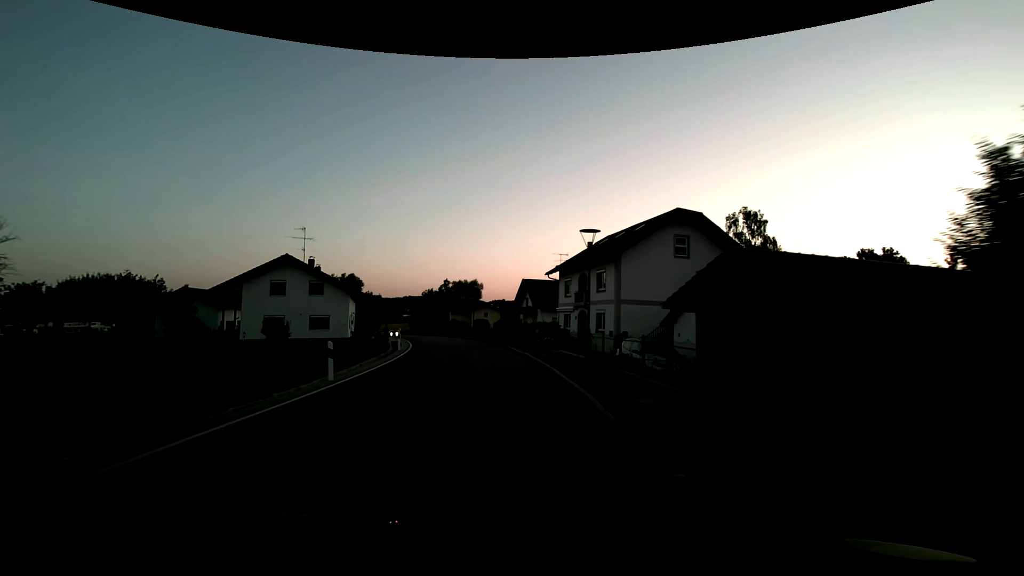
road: secondary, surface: asphalt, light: Dusk
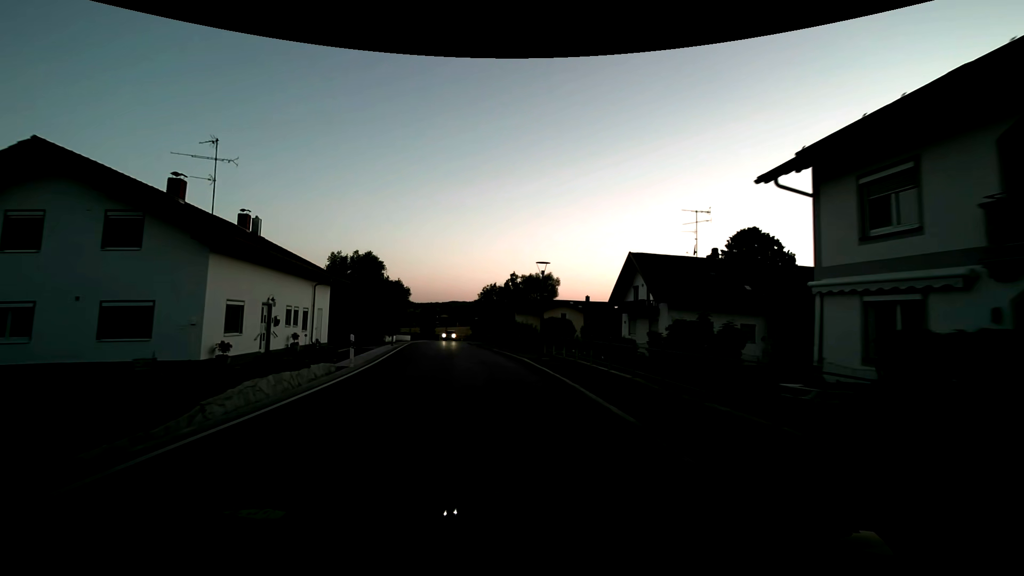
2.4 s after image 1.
(-1.7, +27.5) m; -8°
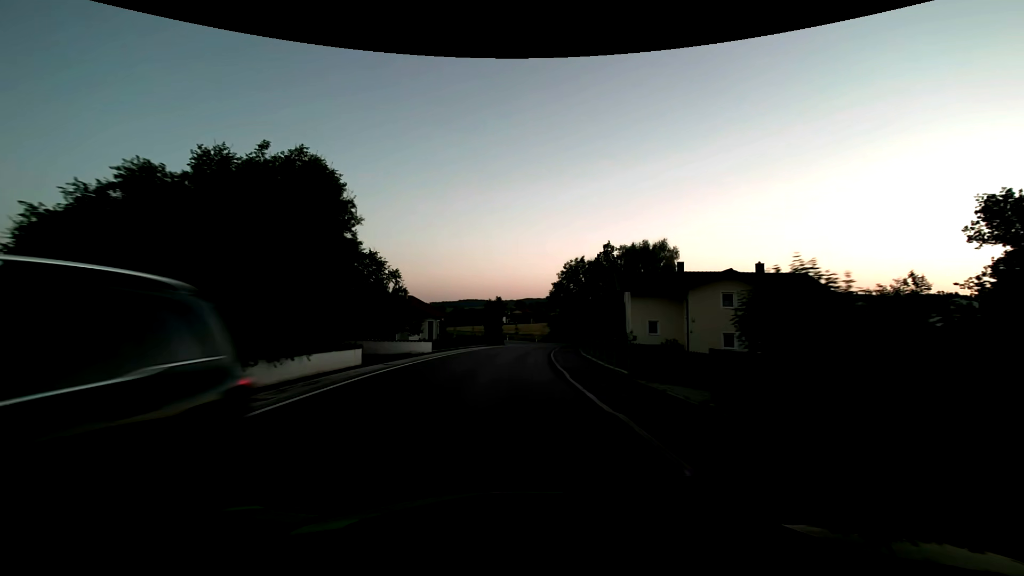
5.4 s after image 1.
(-3.5, +33.3) m; -9°
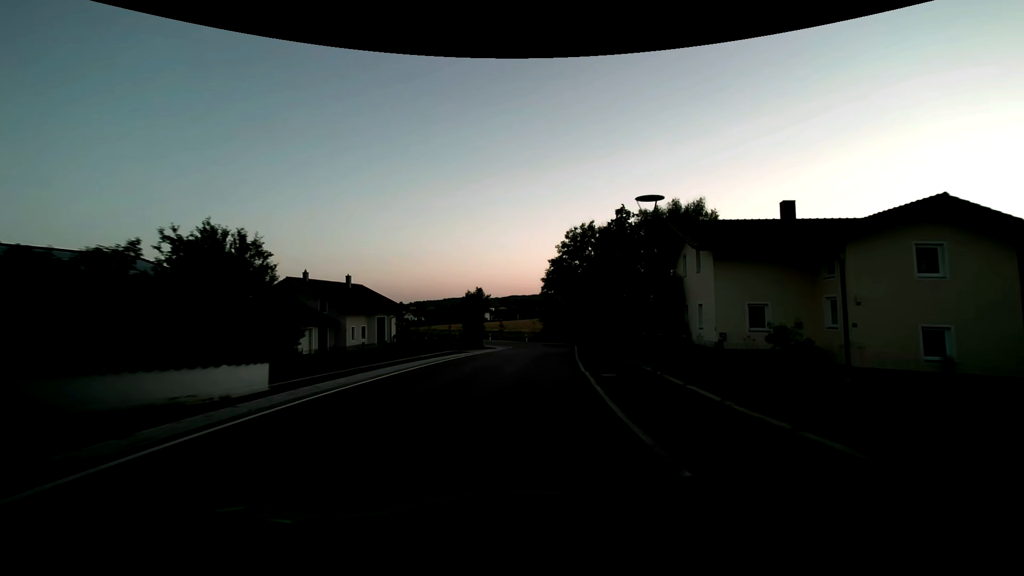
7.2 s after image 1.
(+0.1, +20.1) m; +2°
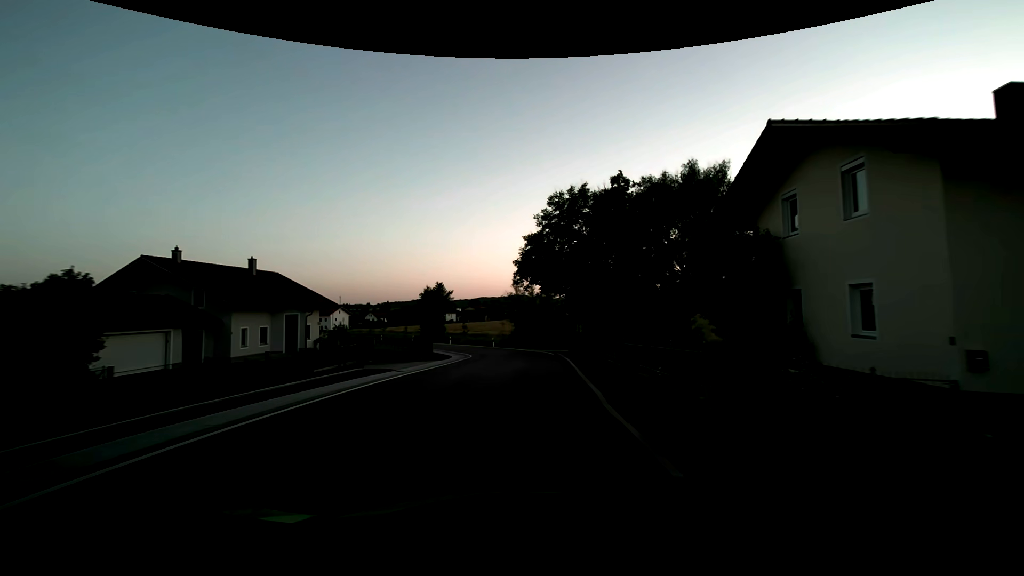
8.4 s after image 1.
(+0.4, +13.7) m; +3°
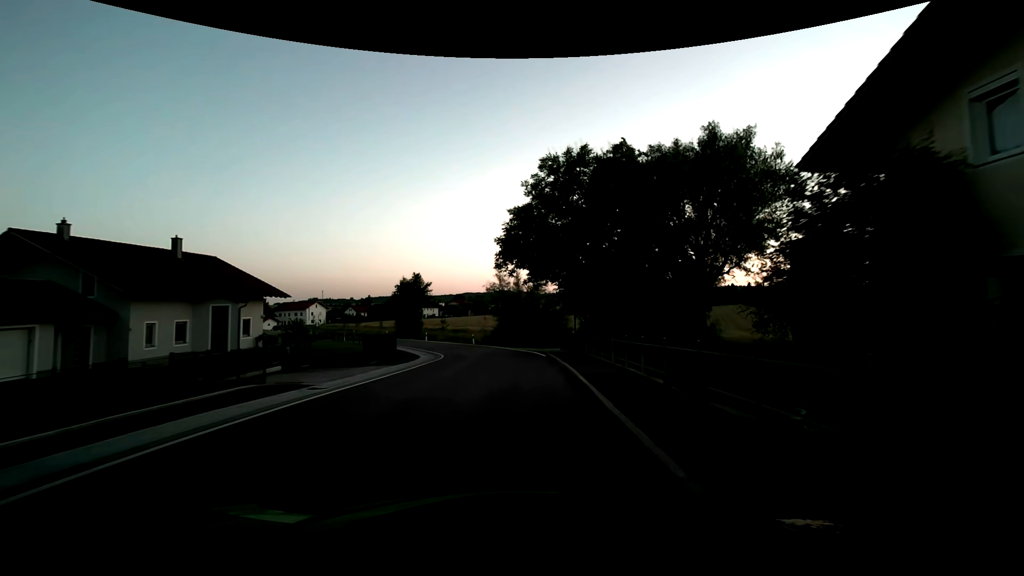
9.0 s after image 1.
(+0.2, +7.0) m; +2°
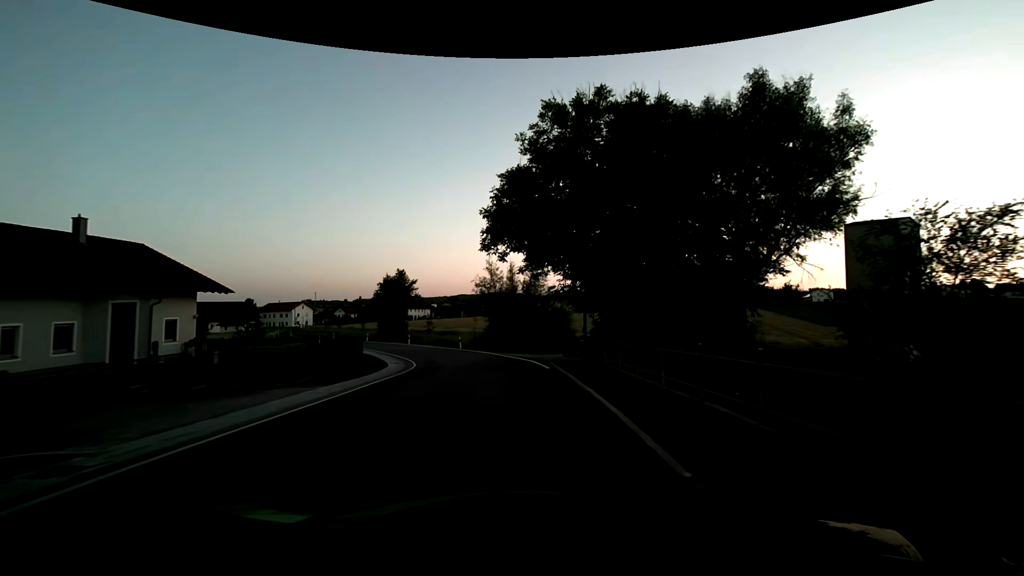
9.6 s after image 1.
(0.0, +7.0) m; 0°
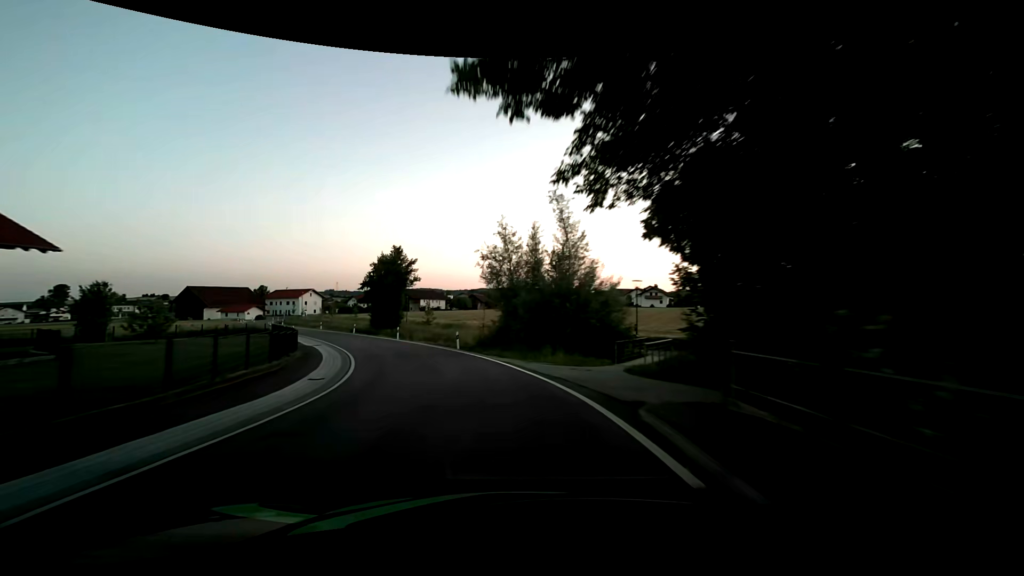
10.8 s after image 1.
(-0.2, +14.1) m; -2°
(0, +10) (-2, +20) (-5, +29) (-9, +39) (-14, +47) (-19, +56) (-25, +64) (-30, +72) (-36, +81) (-42, +89) m
